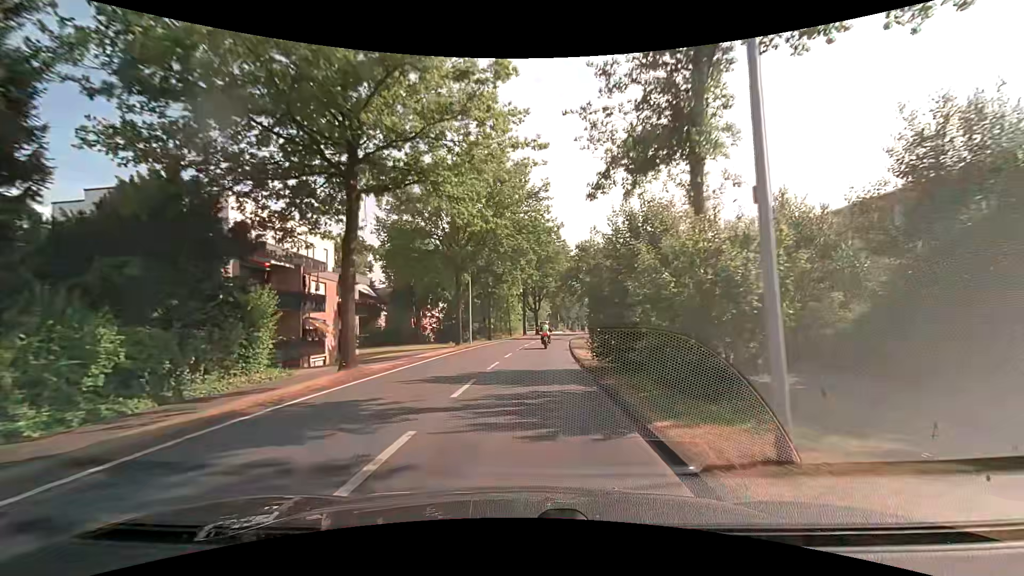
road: tertiary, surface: asphalt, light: Day
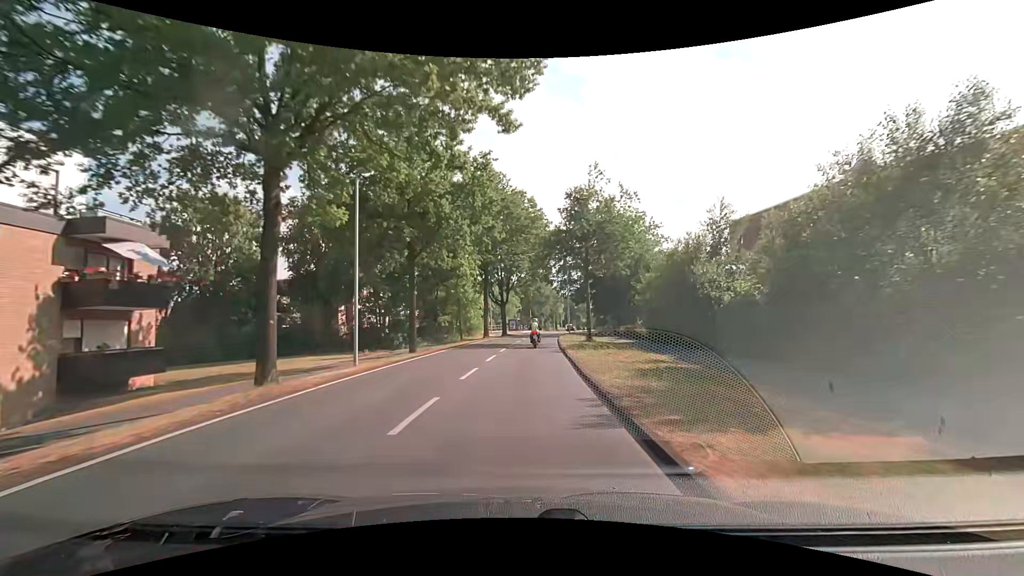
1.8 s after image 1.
(+0.9, +21.5) m; +4°
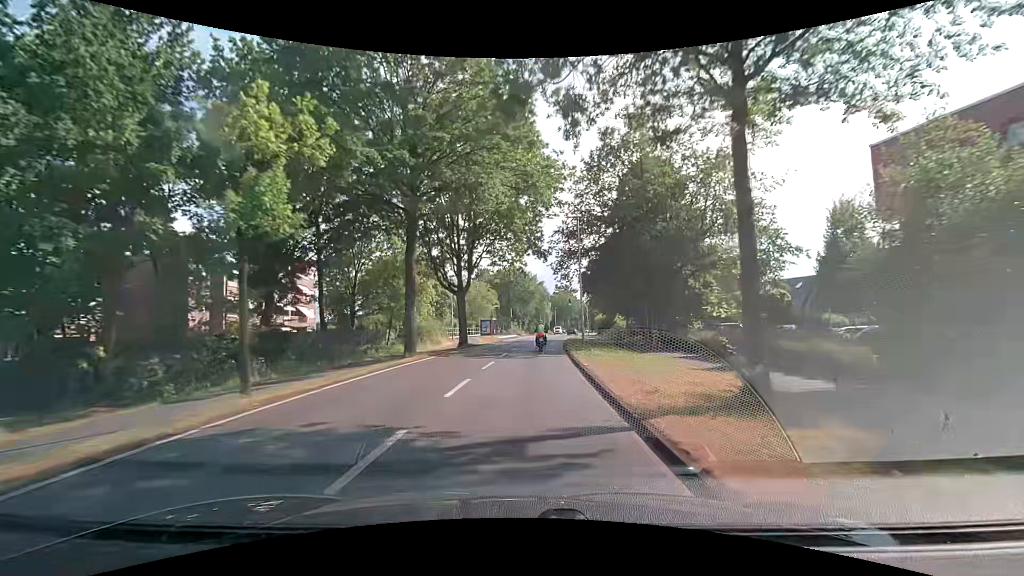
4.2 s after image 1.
(+0.6, +27.2) m; +2°
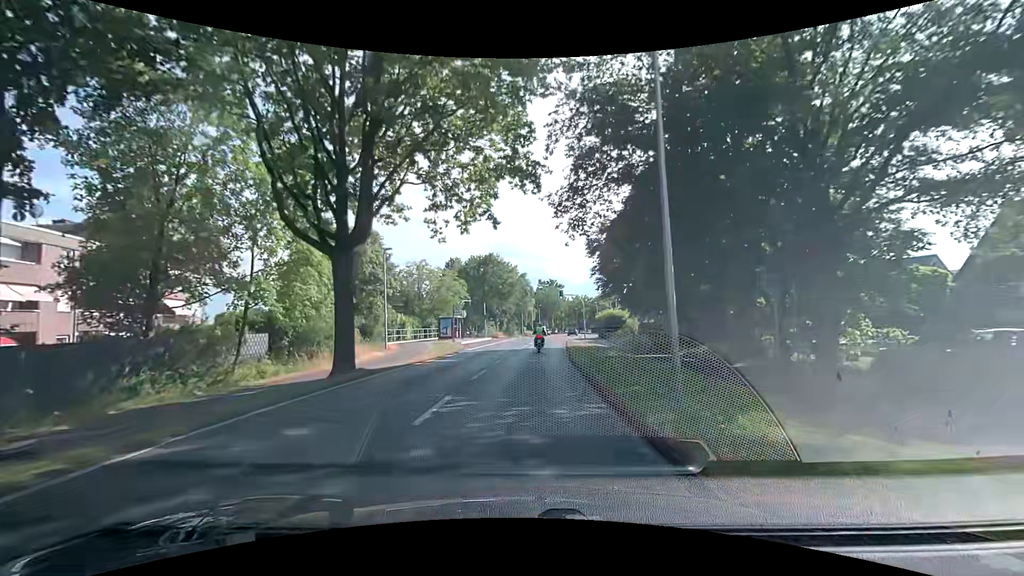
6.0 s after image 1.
(+0.5, +20.8) m; +2°
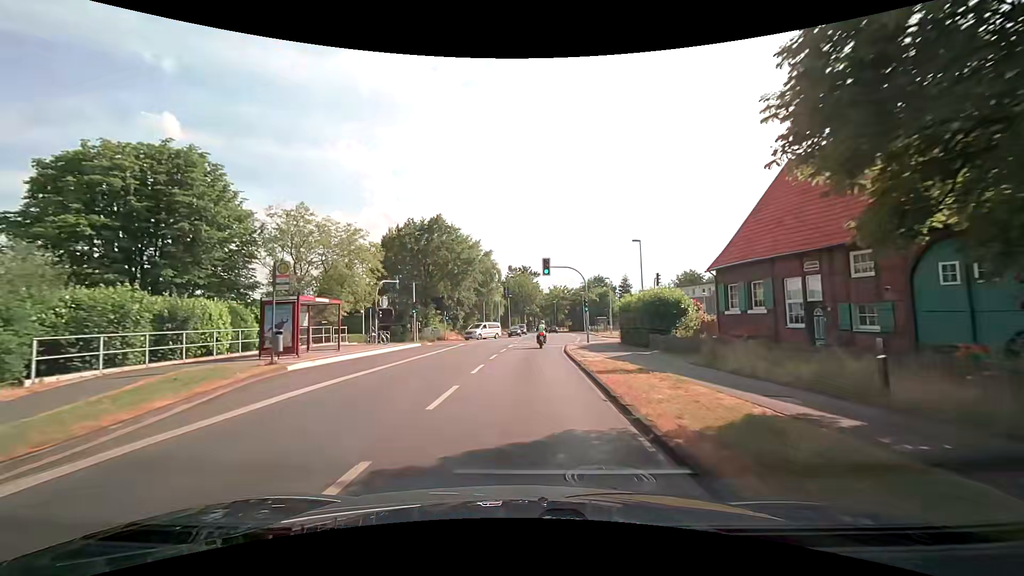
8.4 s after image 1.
(+0.8, +29.3) m; +3°
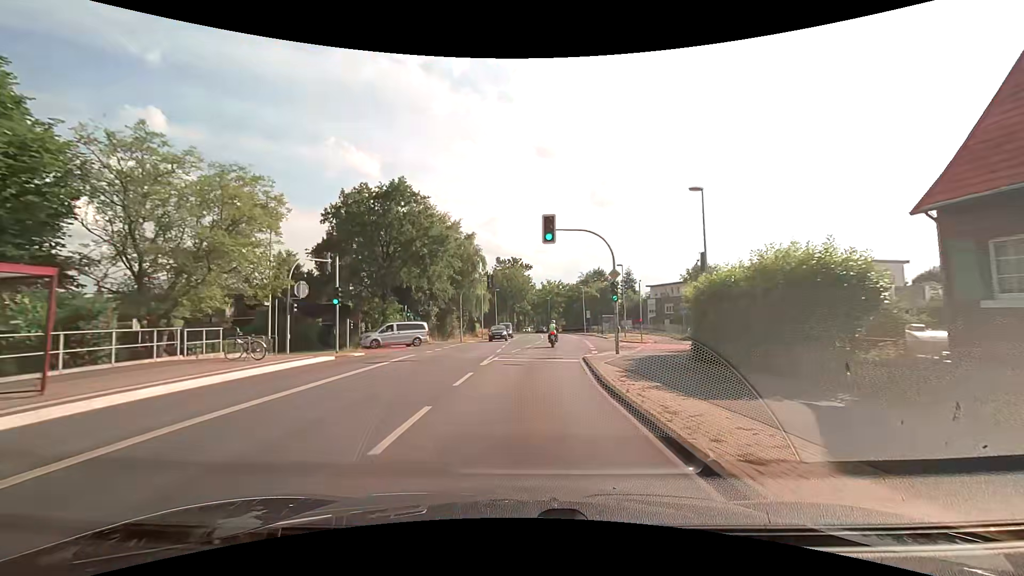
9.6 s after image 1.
(+0.1, +15.0) m; +1°
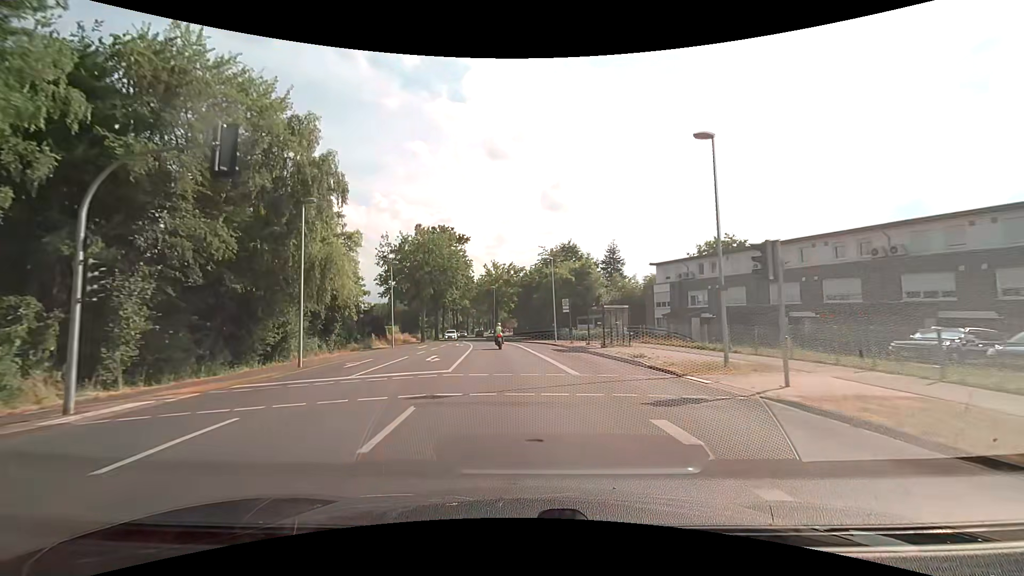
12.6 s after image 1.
(+2.6, +37.6) m; +6°
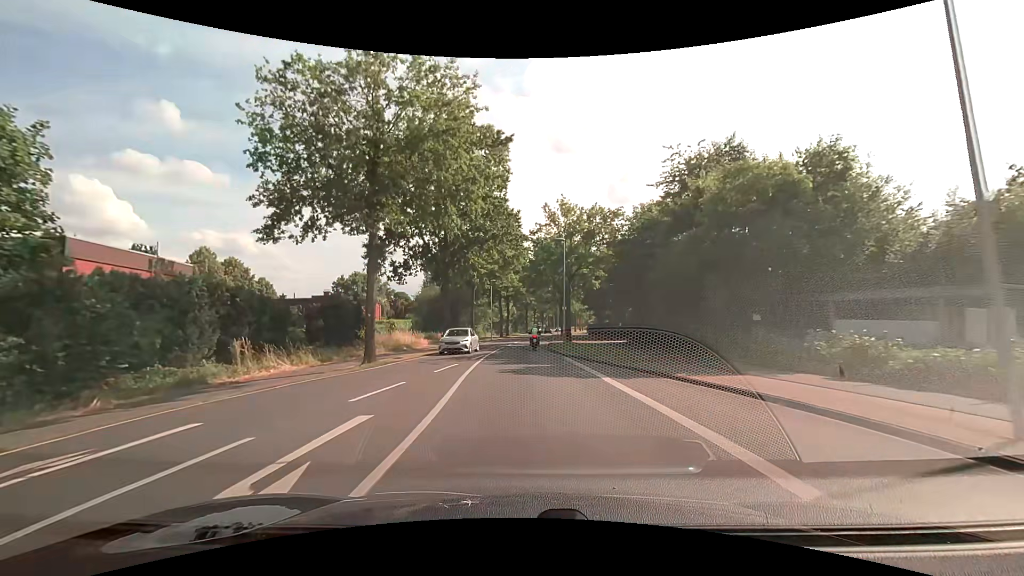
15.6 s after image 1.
(-2.3, +38.0) m; -8°
(0, +10) (0, +20) (0, +30) (0, +40) (+1, +50) (+2, +60) (+2, +70) (+3, +80) (+3, +90) (+4, +100) m
